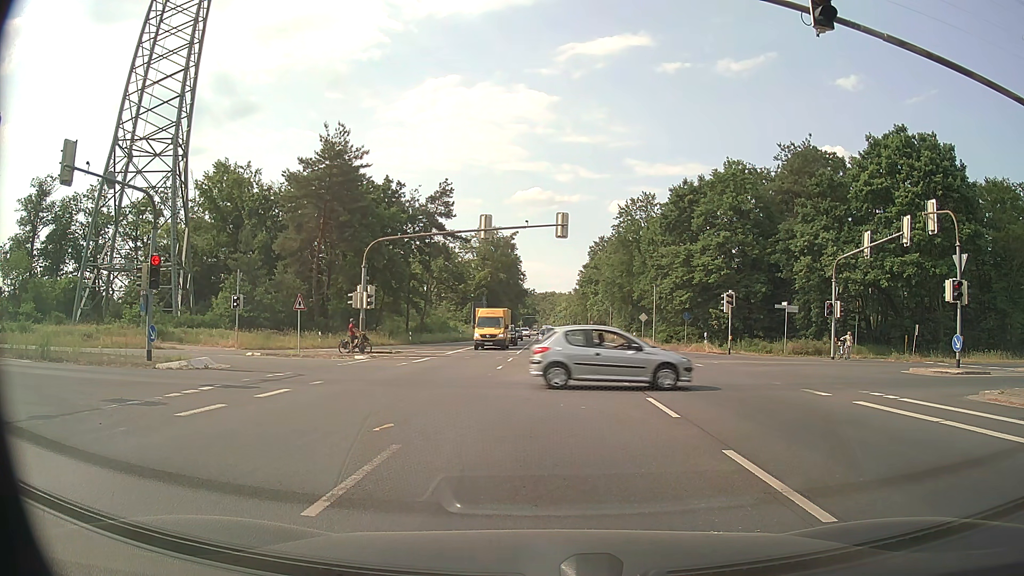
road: primary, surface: asphalt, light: Day
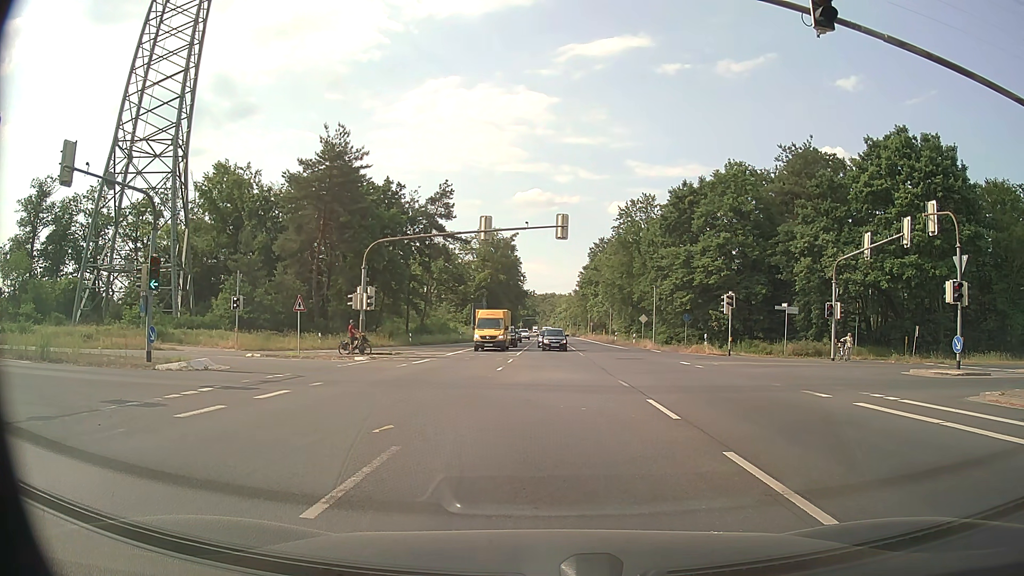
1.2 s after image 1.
(0.0, 0.0) m; 0°
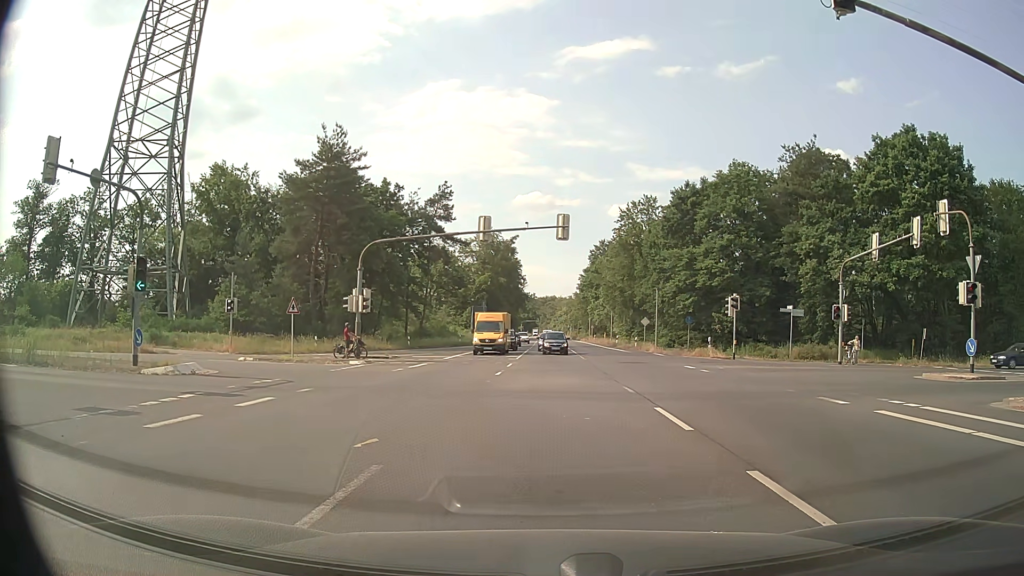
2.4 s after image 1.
(0.0, +1.0) m; 0°
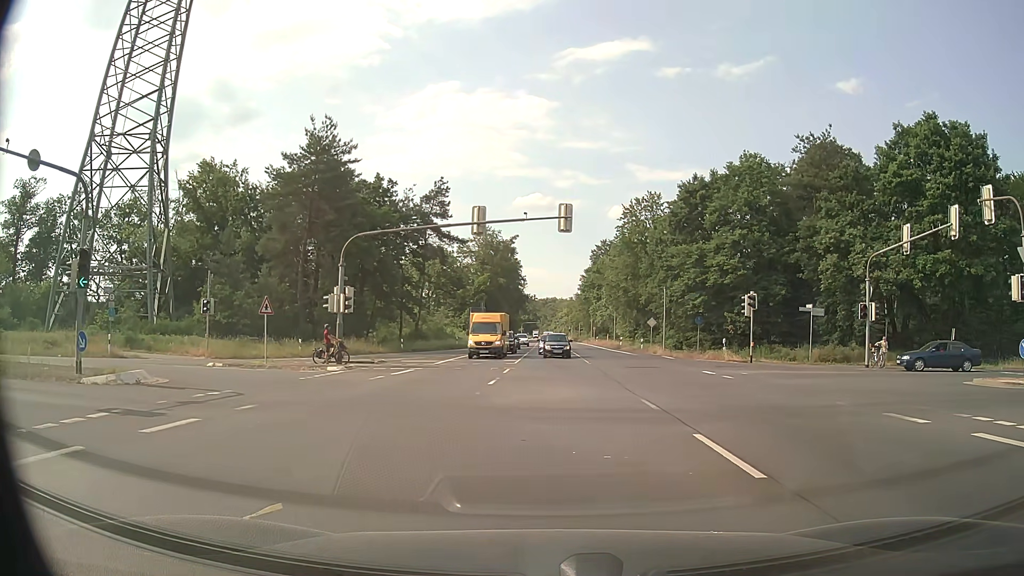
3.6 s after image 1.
(0.0, +3.5) m; -1°
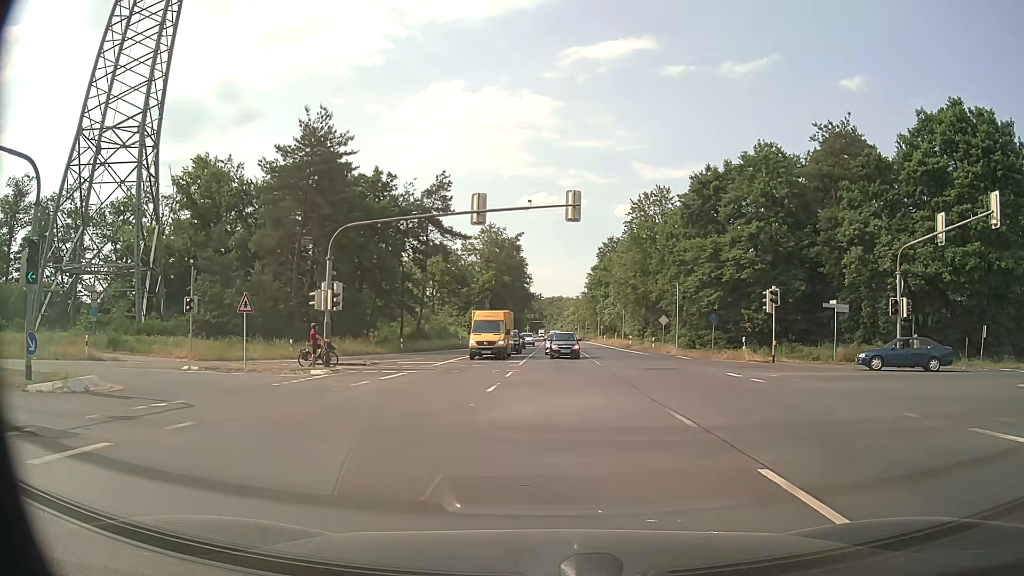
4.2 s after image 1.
(0.0, +2.8) m; 0°
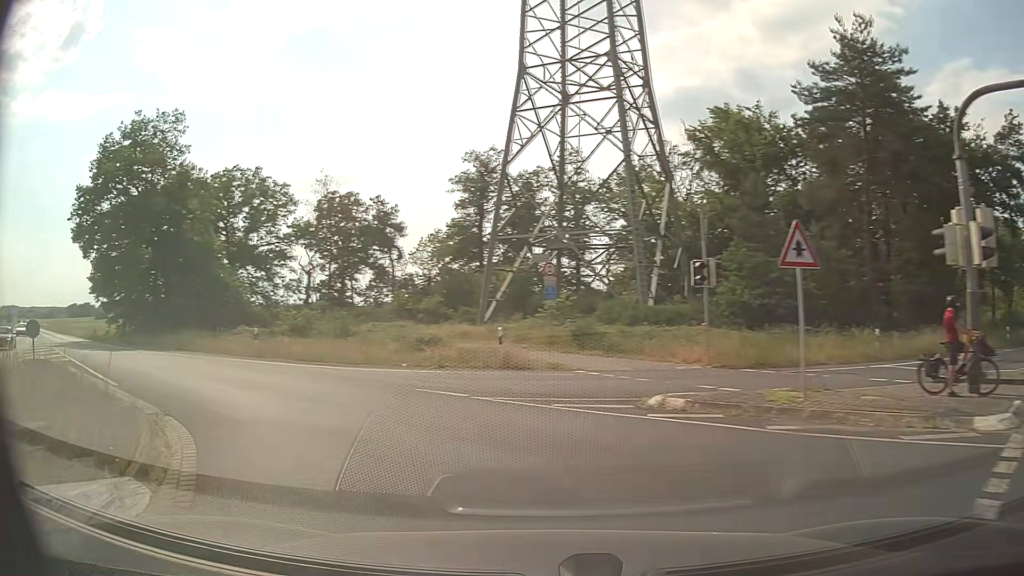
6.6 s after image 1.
(-5.0, +14.7) m; -46°
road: secondary
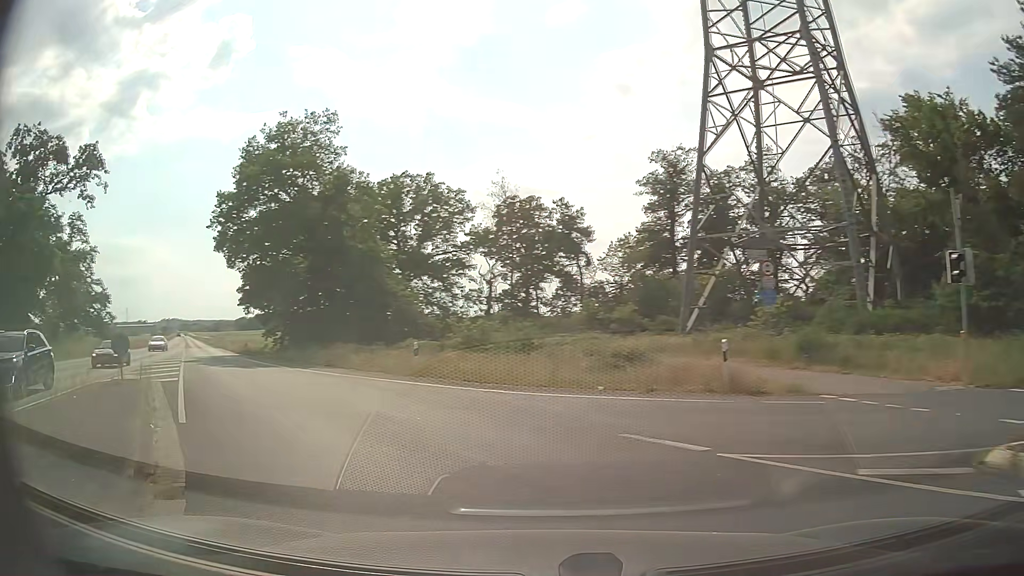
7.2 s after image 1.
(-0.7, +4.6) m; -17°
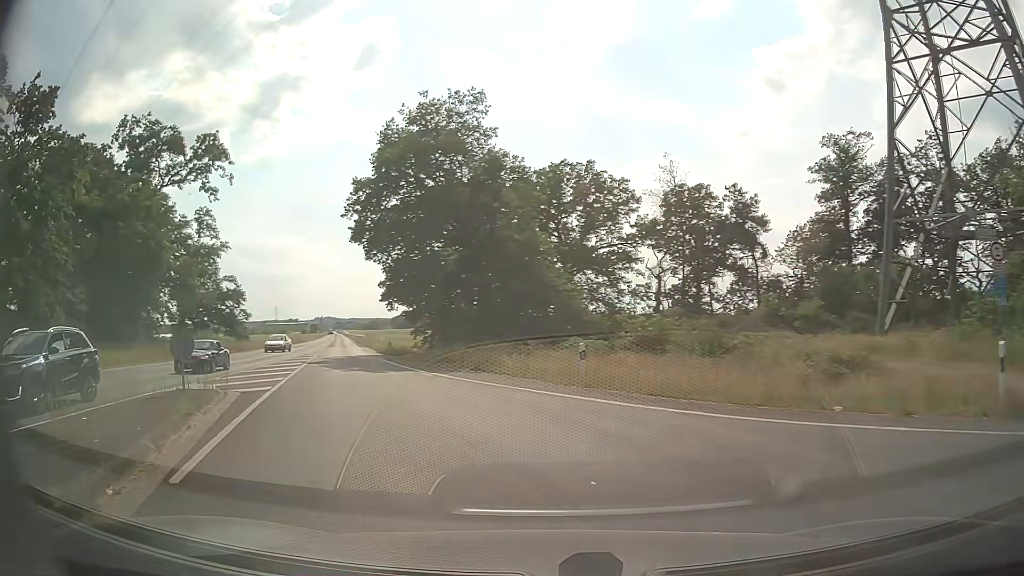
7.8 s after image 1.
(-0.6, +4.9) m; -13°
